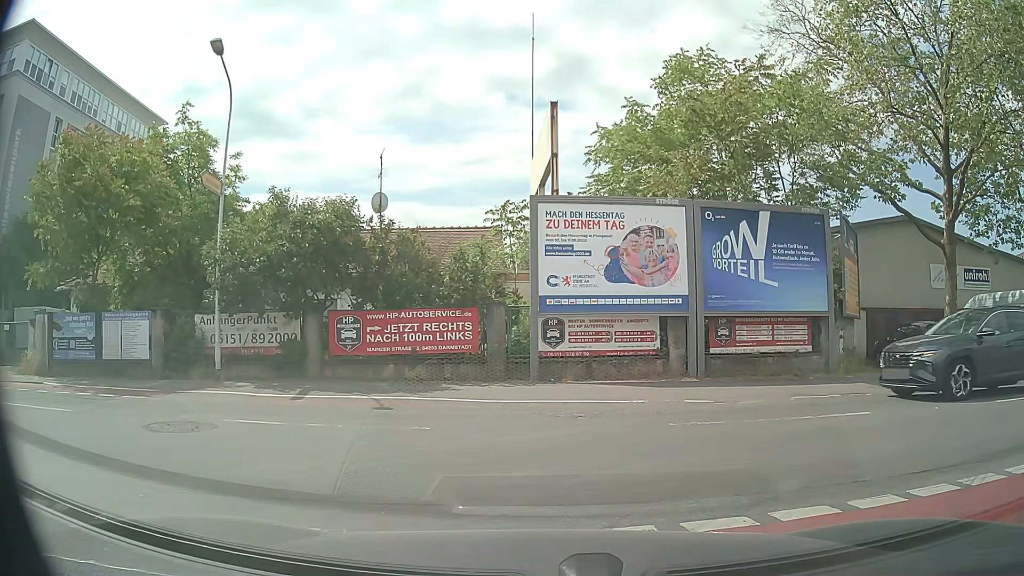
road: tertiary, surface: asphalt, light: Day
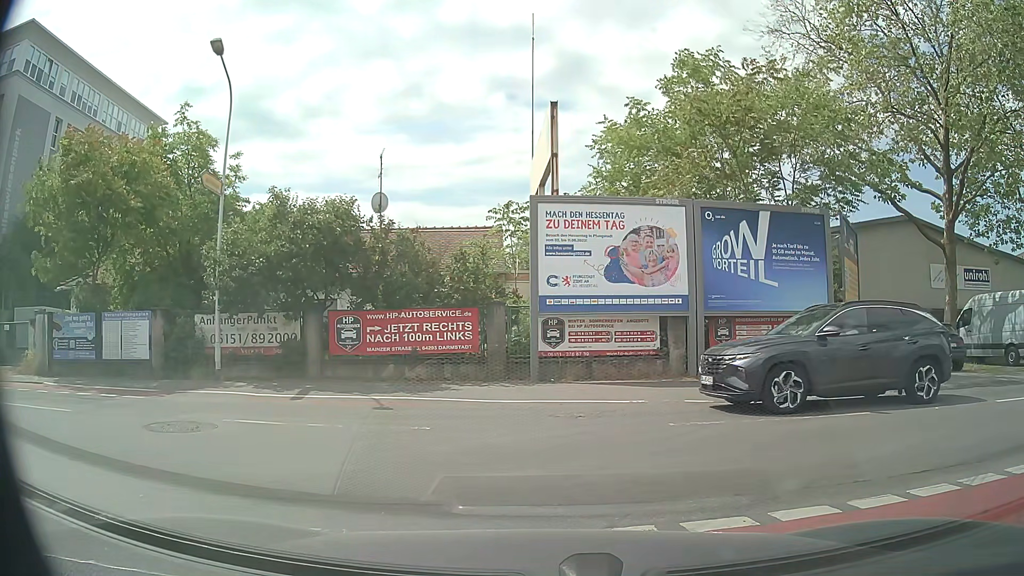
(0.0, 0.0) m; 0°
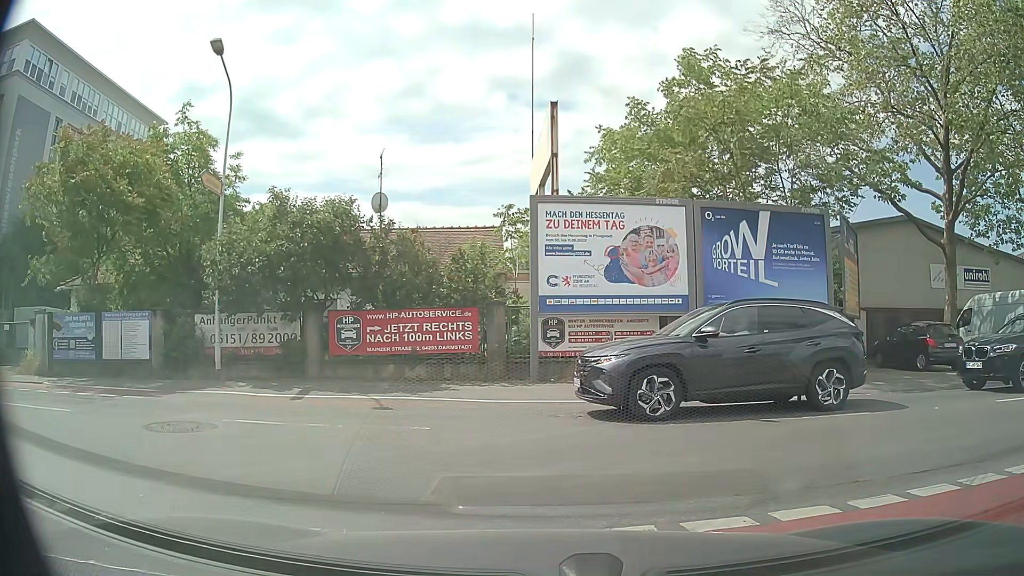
(0.0, 0.0) m; 0°
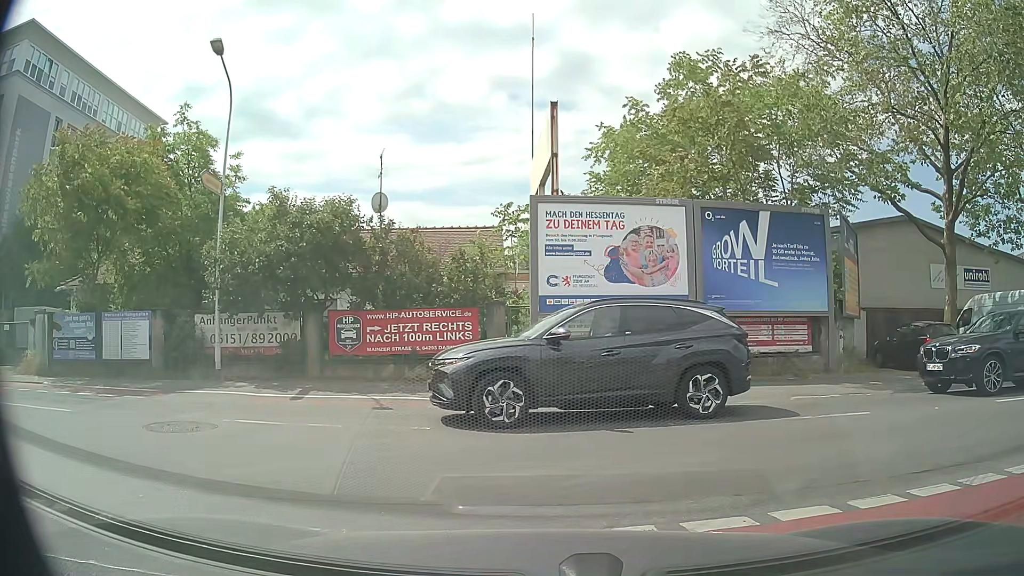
(0.0, 0.0) m; 0°
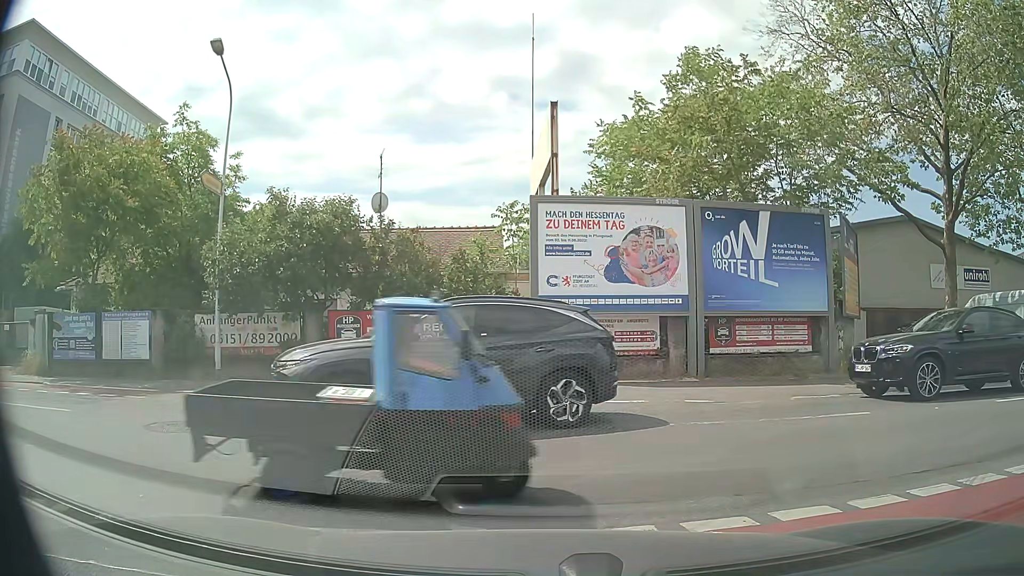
(0.0, 0.0) m; 0°
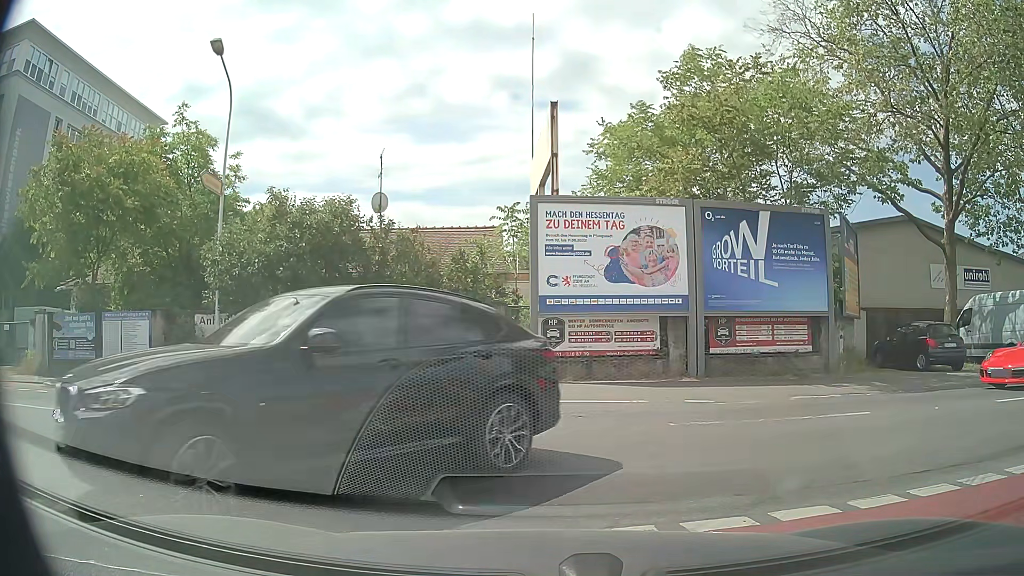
(0.0, 0.0) m; 0°
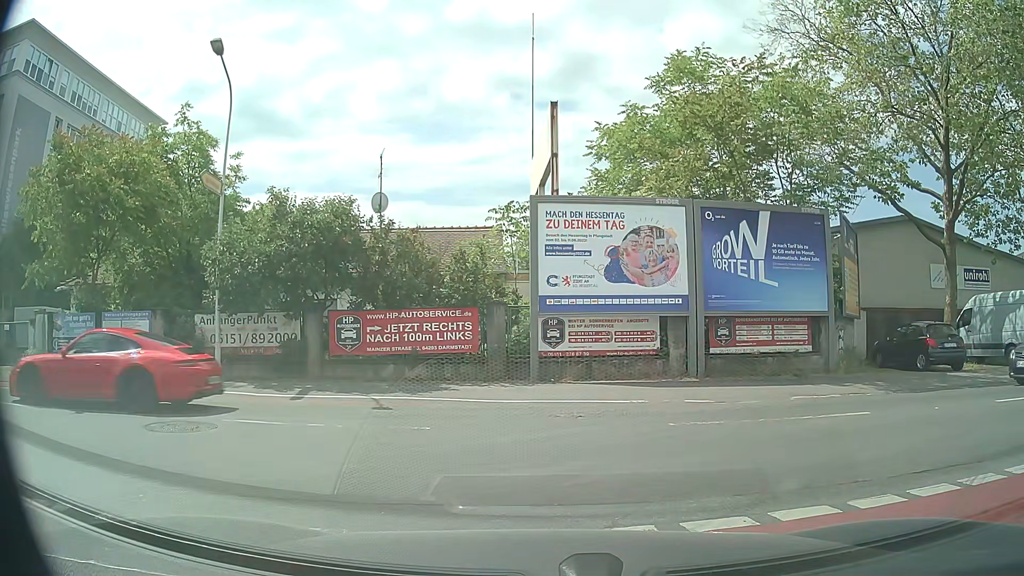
(0.0, 0.0) m; 0°
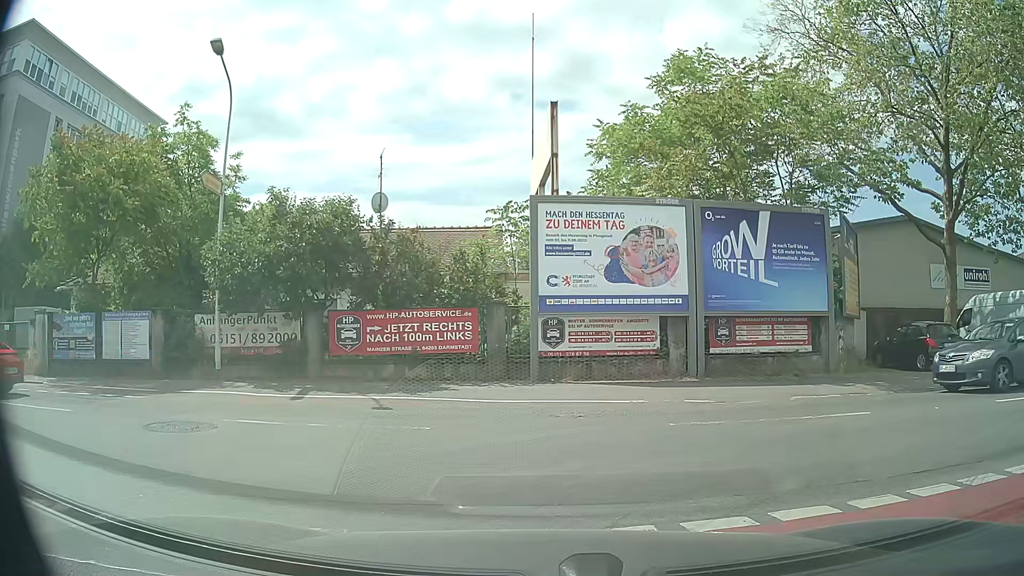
(0.0, 0.0) m; 0°
